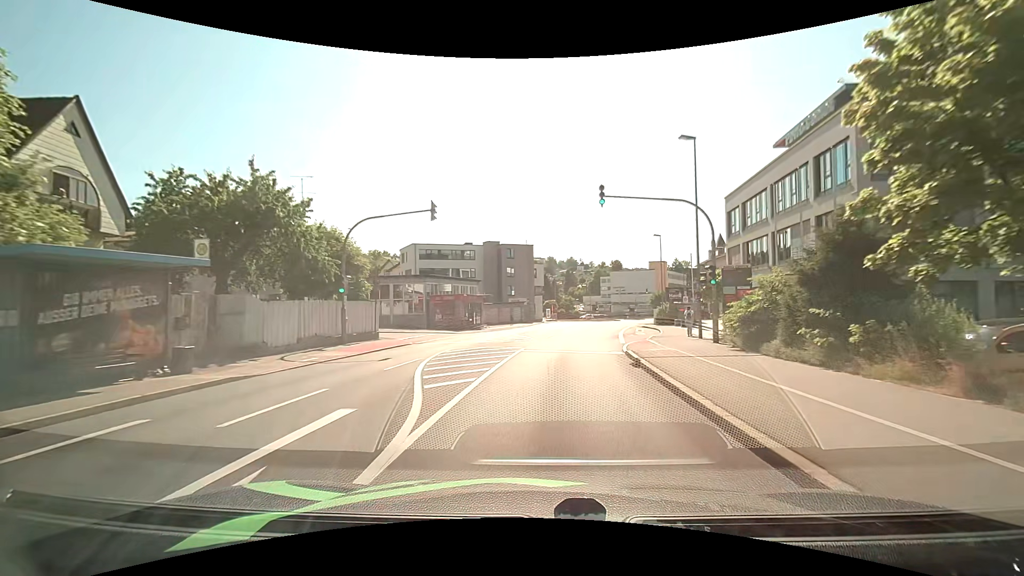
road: tertiary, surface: asphalt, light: Day
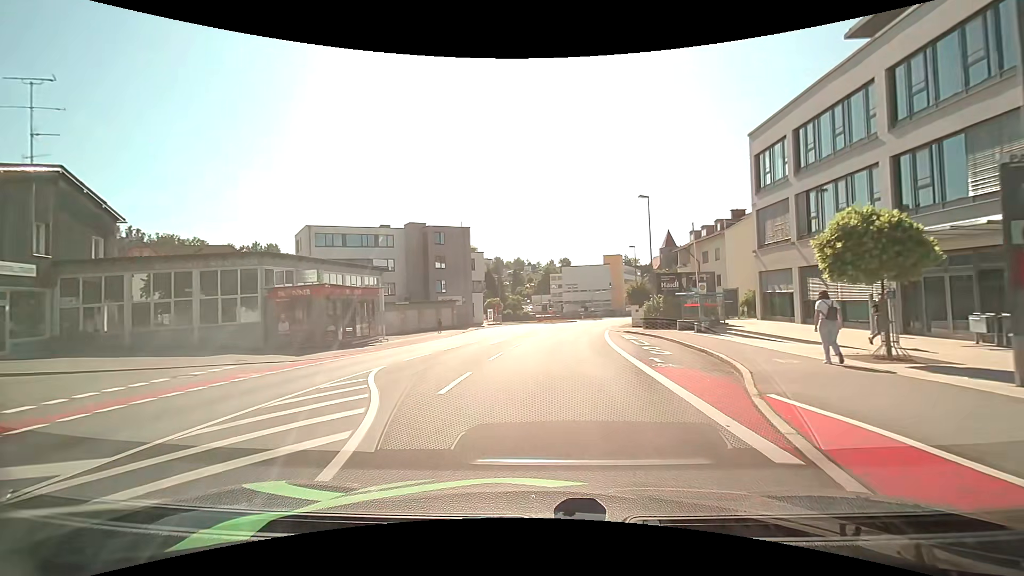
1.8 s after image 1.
(+0.9, +19.3) m; +6°
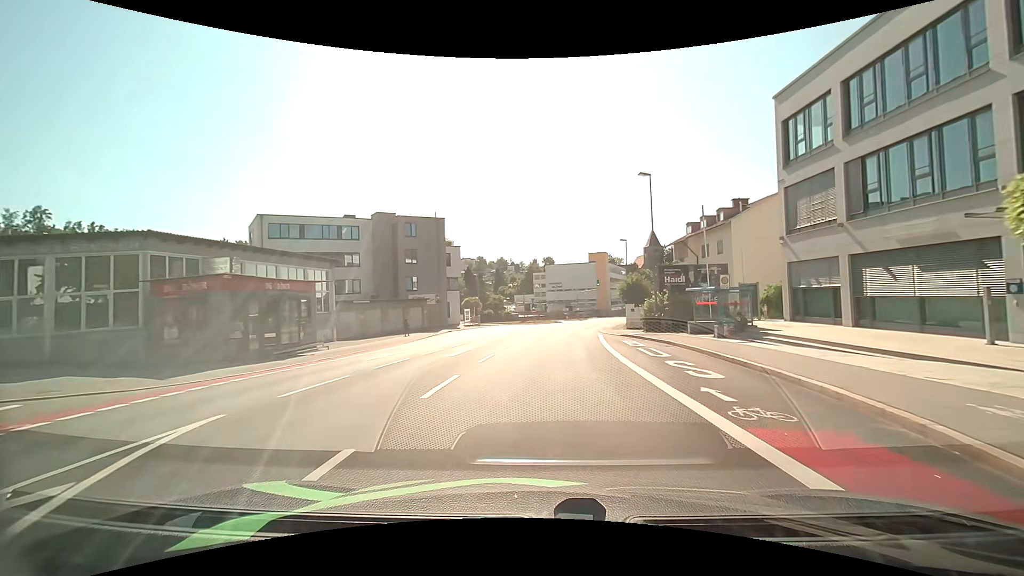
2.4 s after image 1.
(+0.1, +6.4) m; +2°
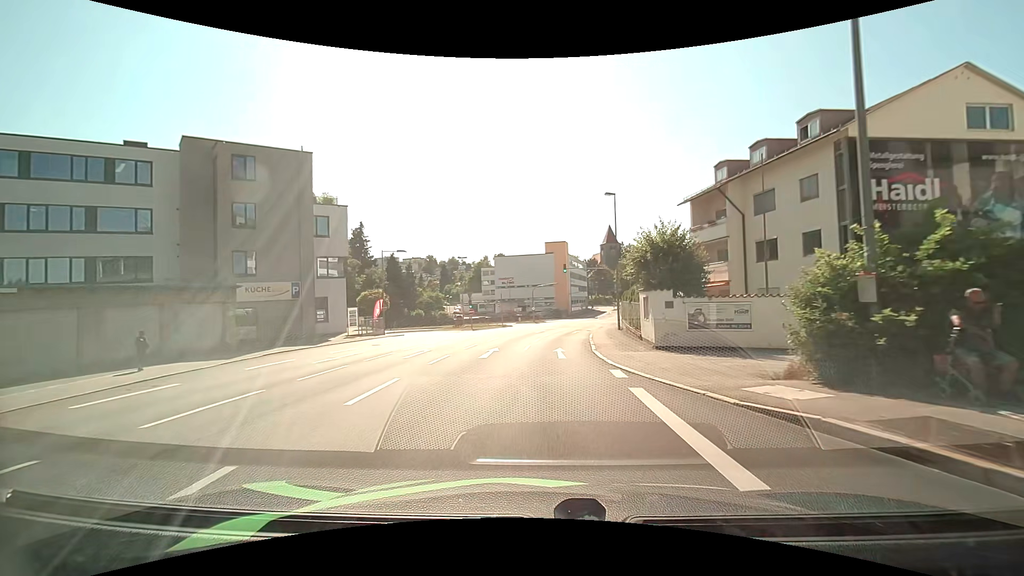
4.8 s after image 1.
(+1.3, +24.3) m; +5°
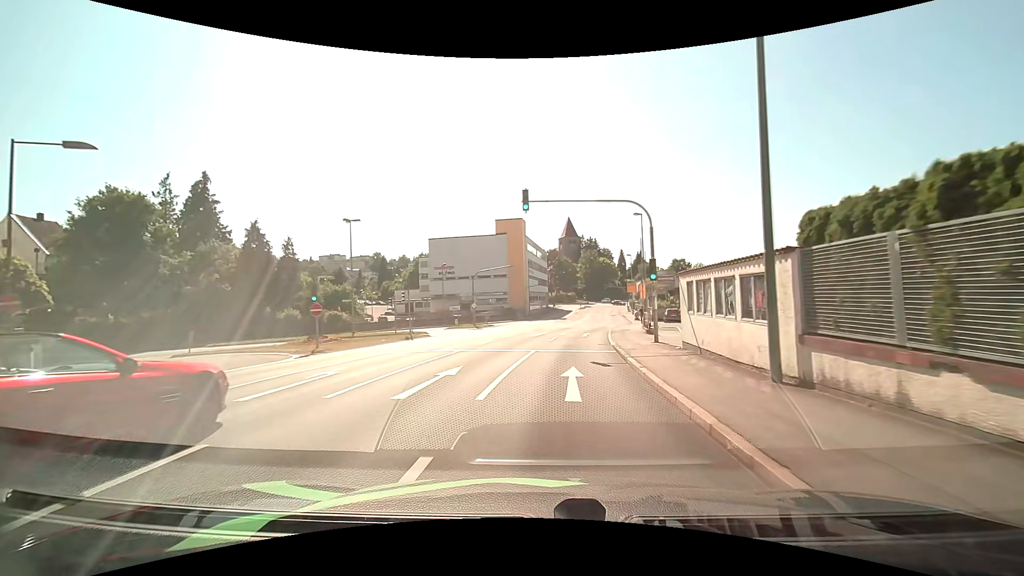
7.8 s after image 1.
(+1.3, +29.1) m; +6°
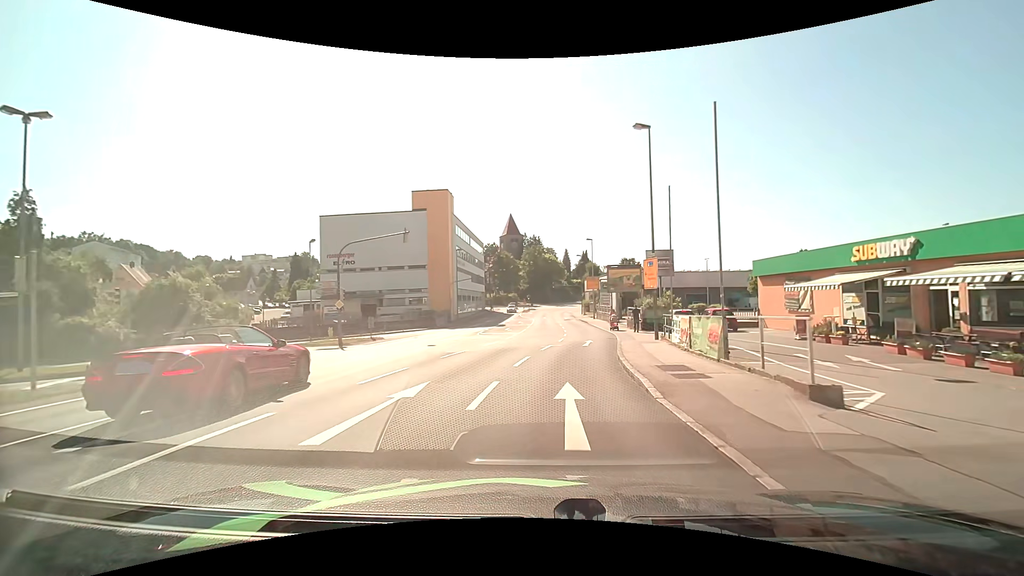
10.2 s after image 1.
(+1.1, +23.2) m; +7°
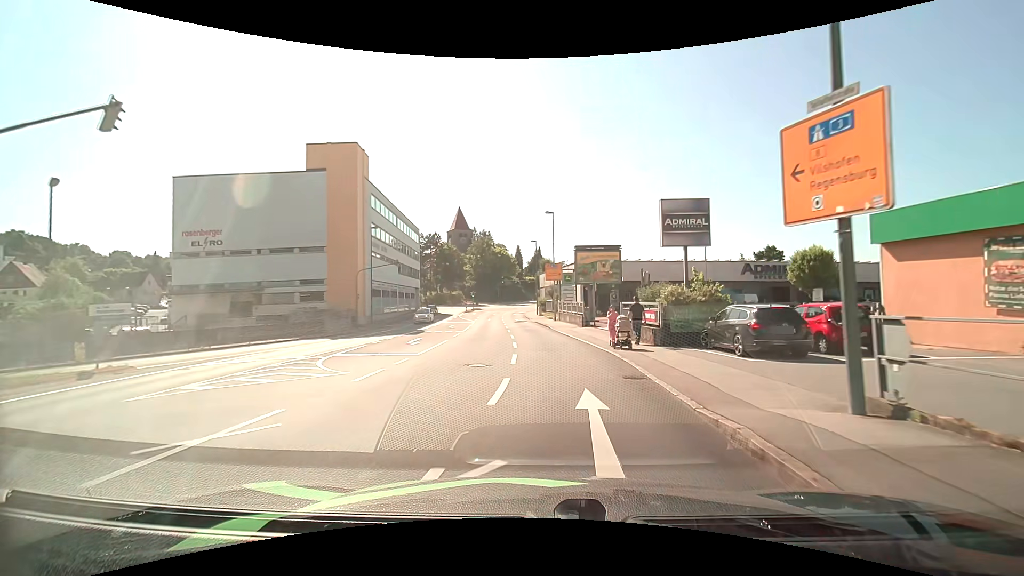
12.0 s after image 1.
(+0.7, +17.7) m; +5°
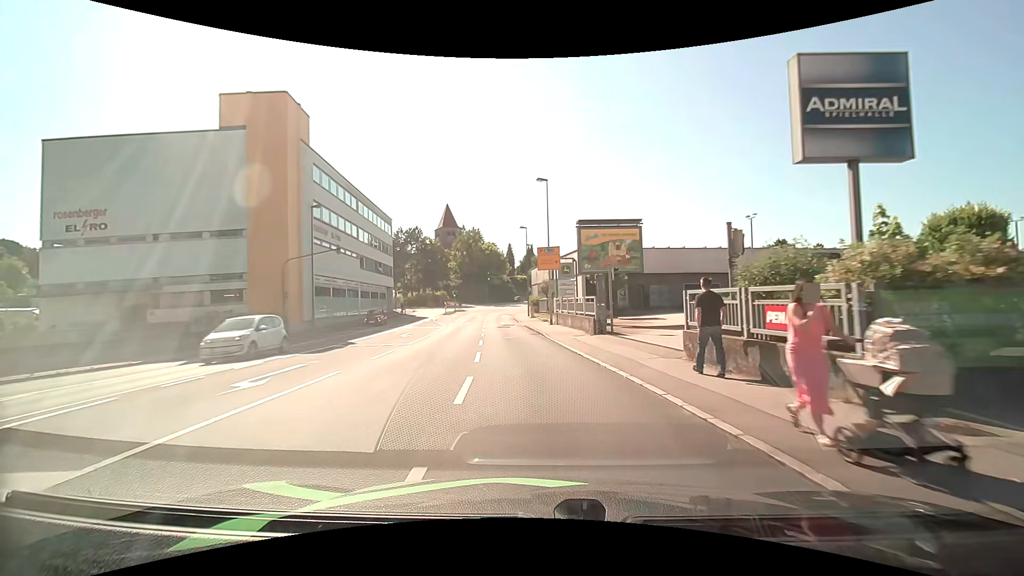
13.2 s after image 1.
(+0.3, +12.0) m; +1°
(0, +10) (-1, +20) (-2, +30) (-3, +40) (-4, +50) (-5, +60) (-5, +70) (-5, +80) (-4, +90) (-2, +99) m
